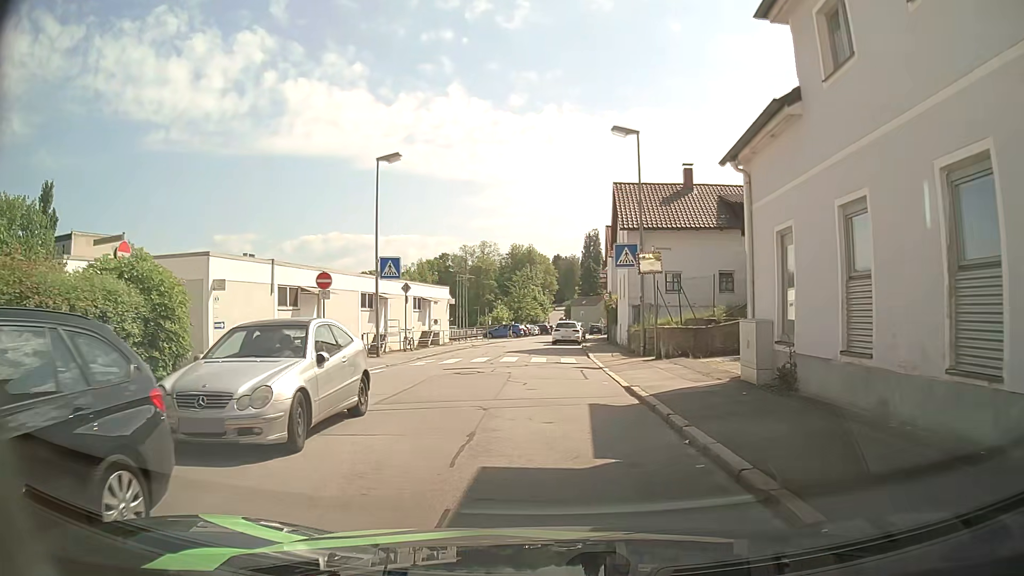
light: Day
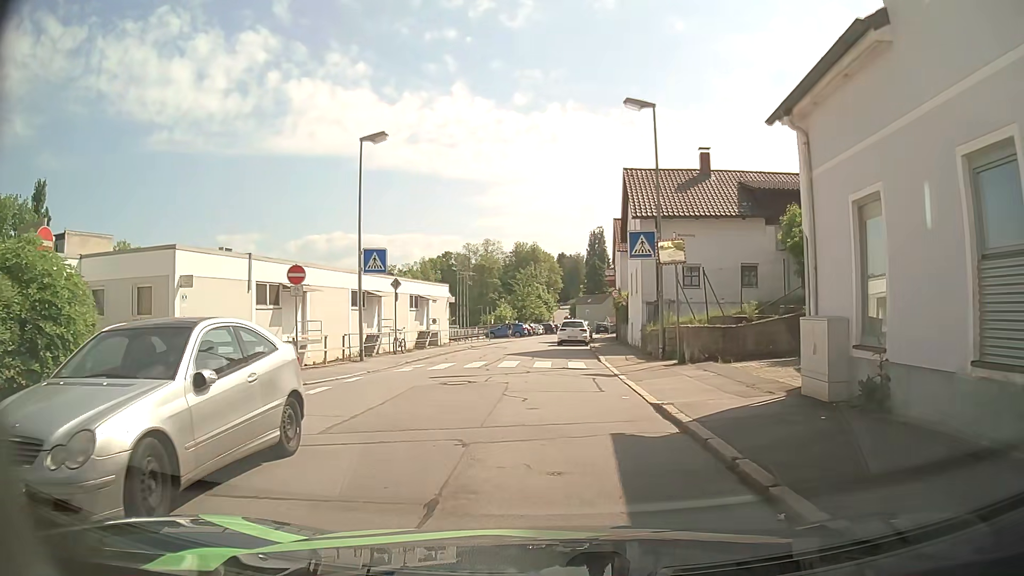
(0.0, +3.0) m; +1°
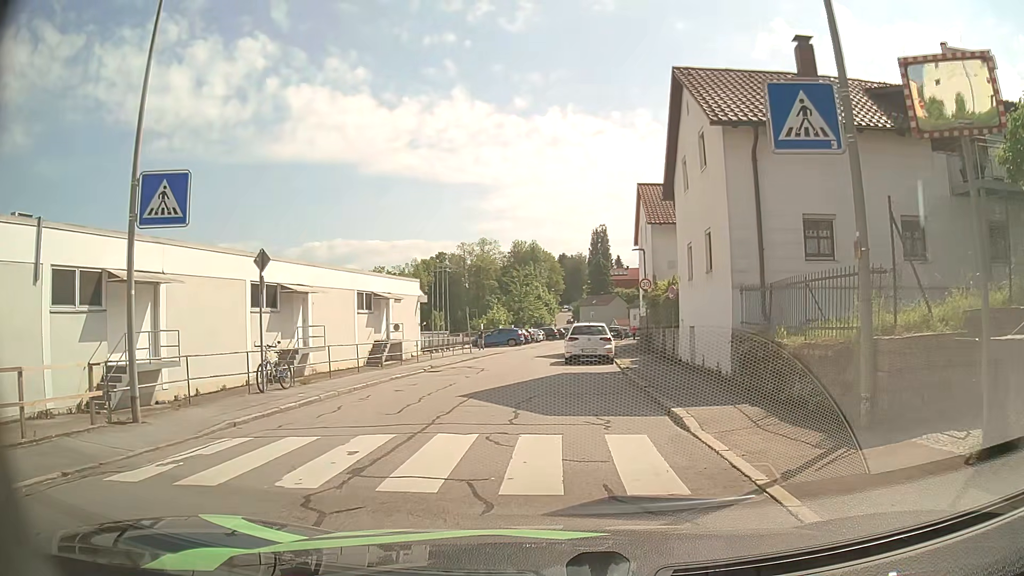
(-0.2, +13.6) m; 0°
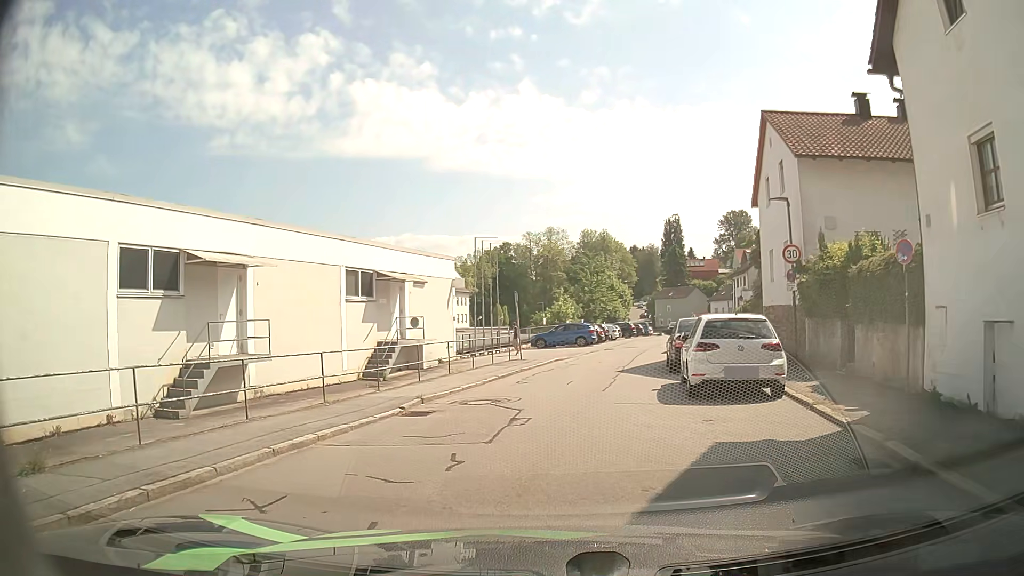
(-0.7, +12.1) m; -7°
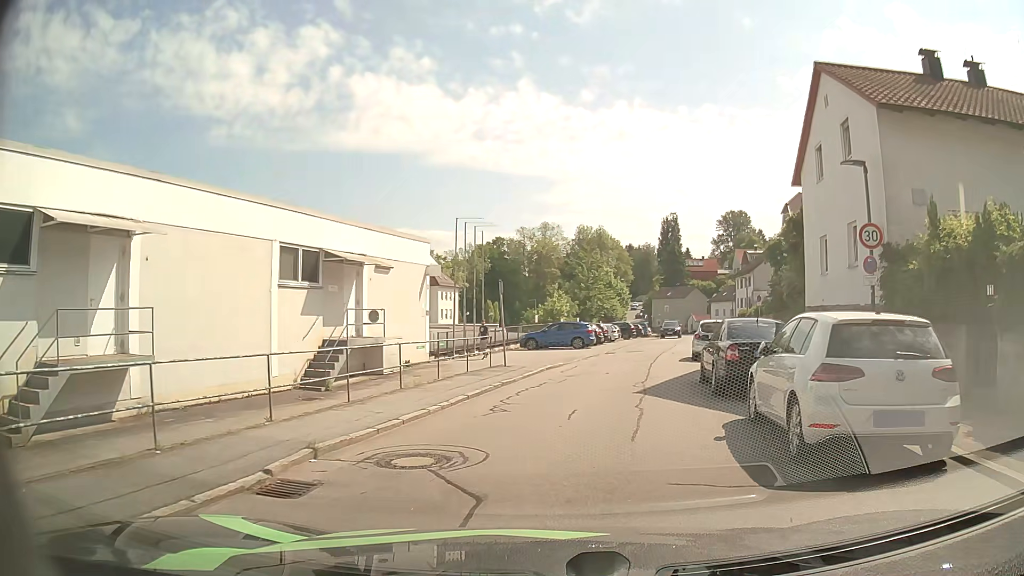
(0.0, +5.6) m; 0°
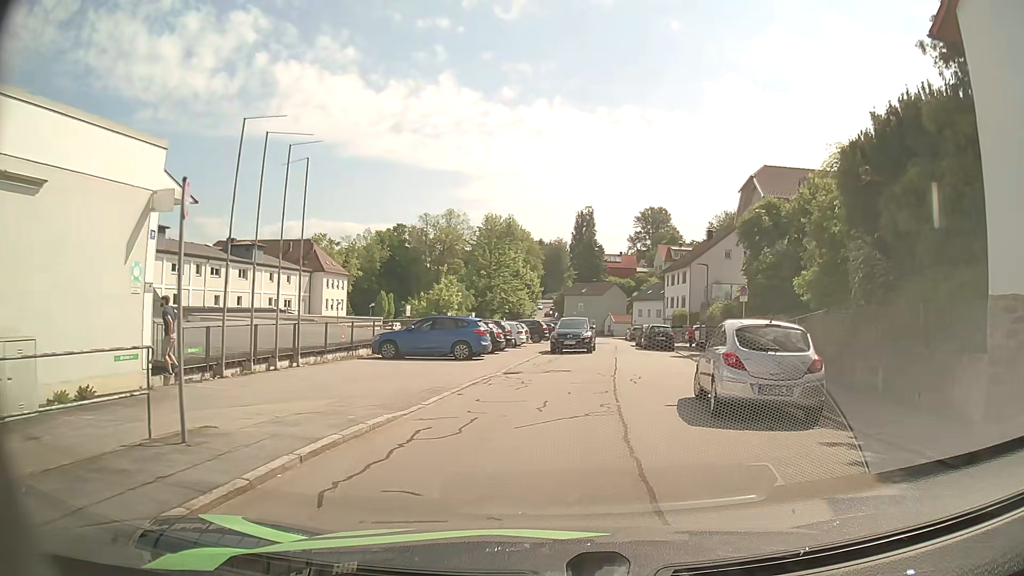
(+1.4, +14.6) m; +8°
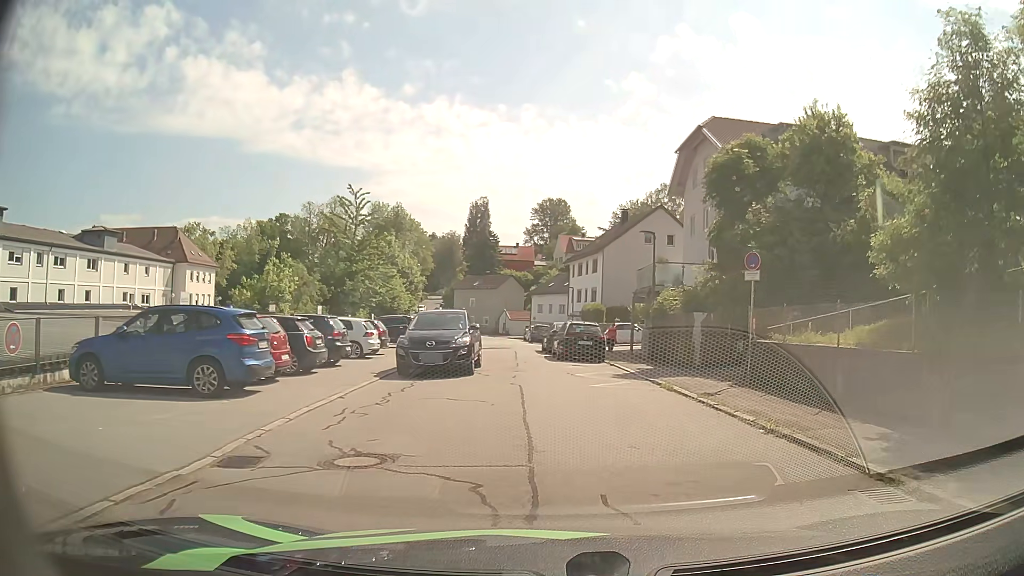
(+0.8, +12.8) m; +9°
